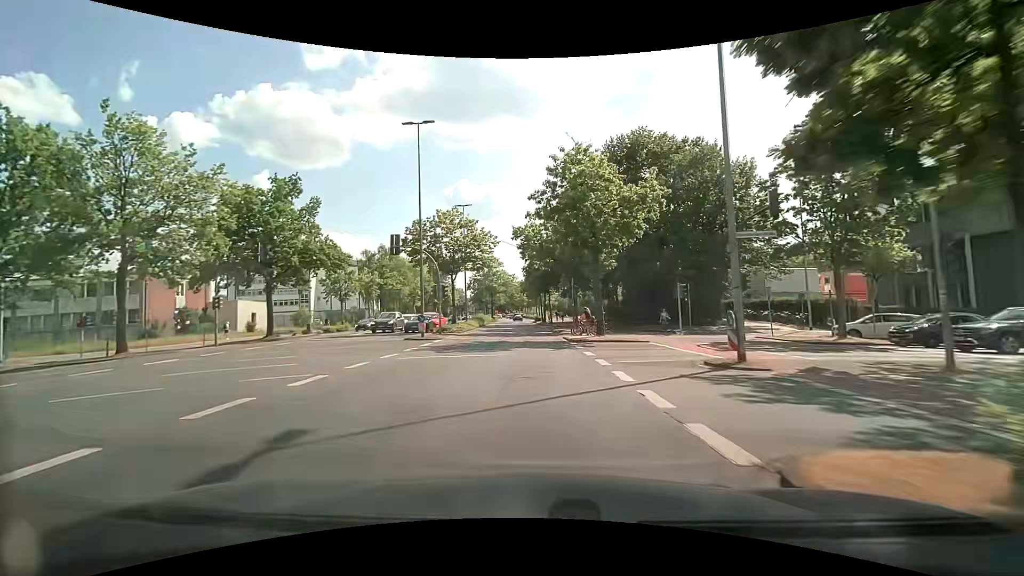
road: primary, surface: asphalt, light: Day
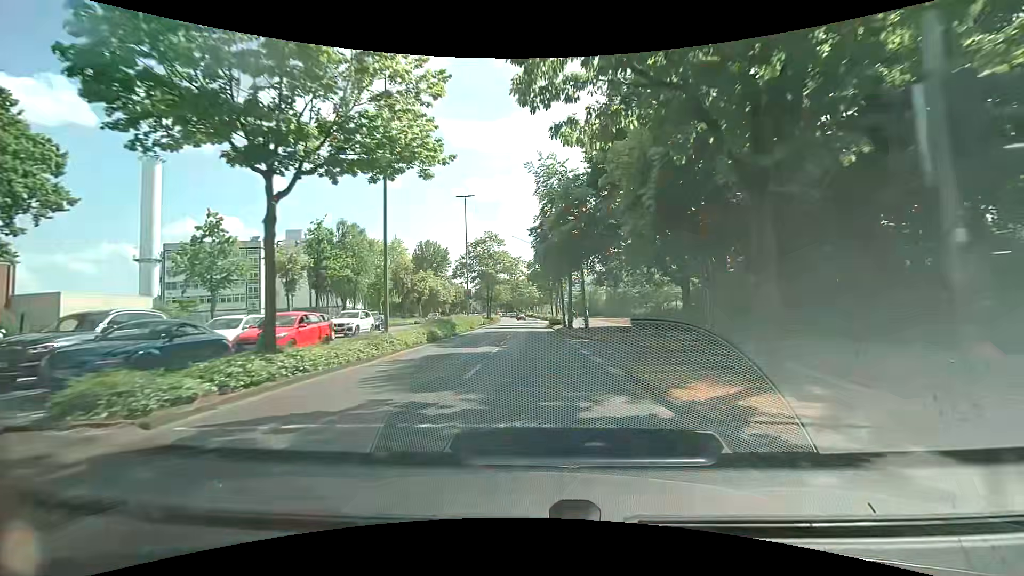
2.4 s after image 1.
(-0.4, +29.2) m; -1°
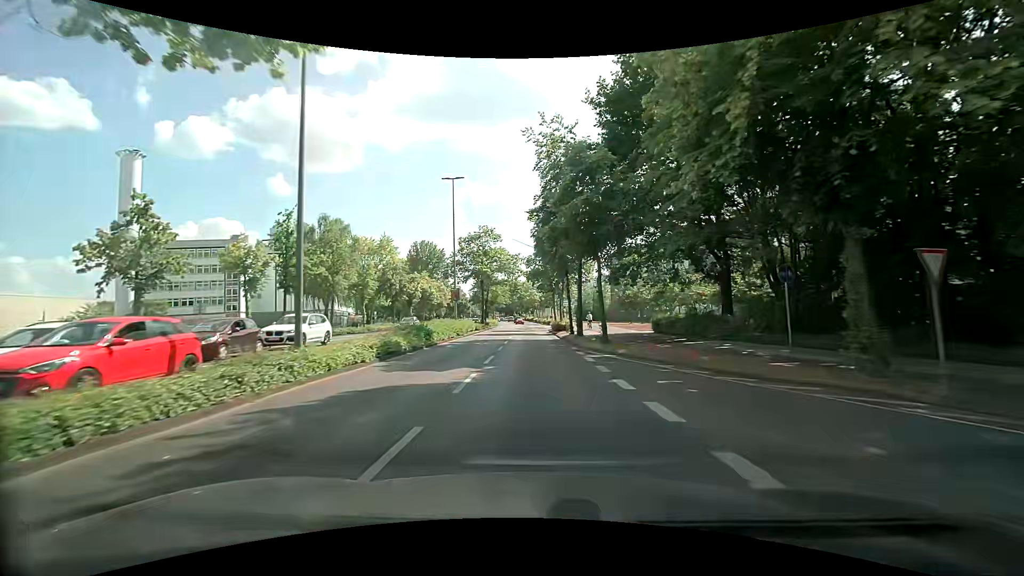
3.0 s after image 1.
(0.0, +7.3) m; -1°
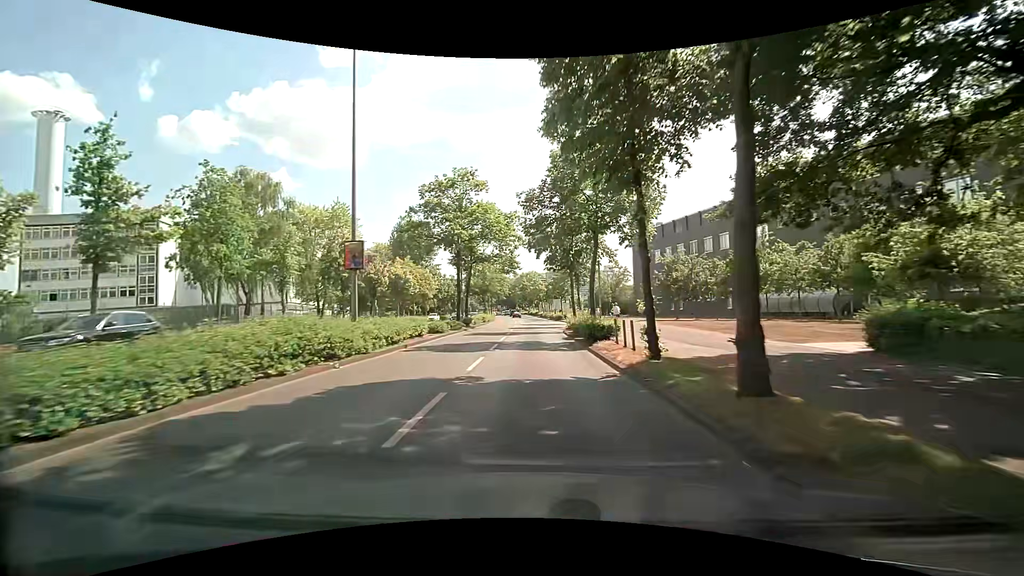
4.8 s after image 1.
(+0.1, +21.9) m; 0°
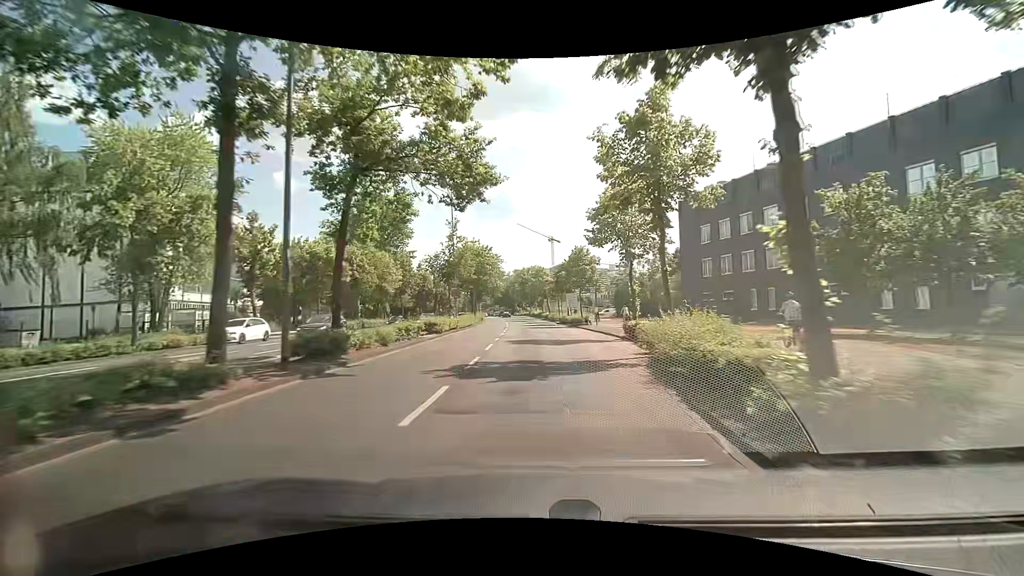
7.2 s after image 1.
(+0.1, +29.4) m; 0°
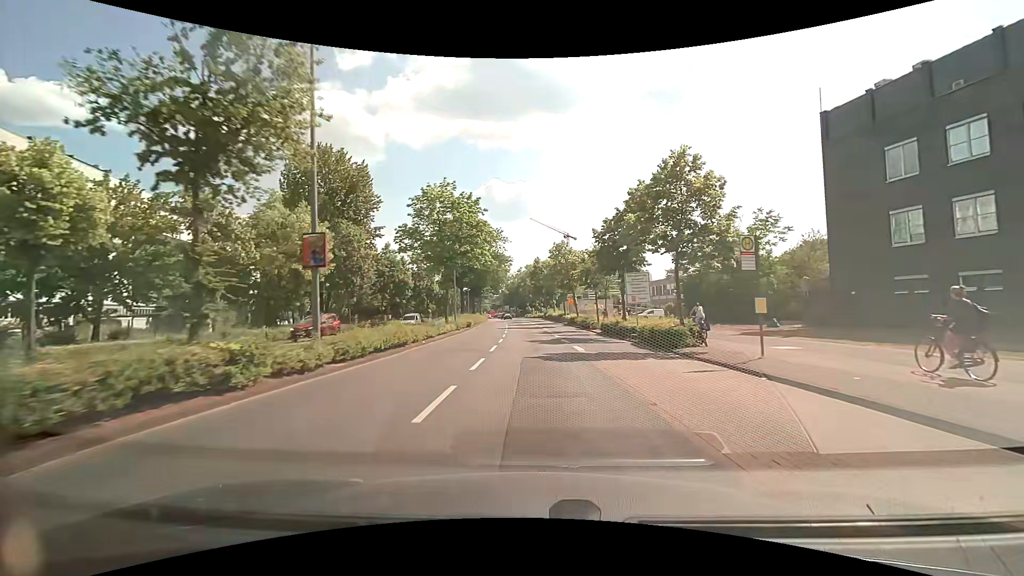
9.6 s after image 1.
(-0.5, +29.4) m; -1°
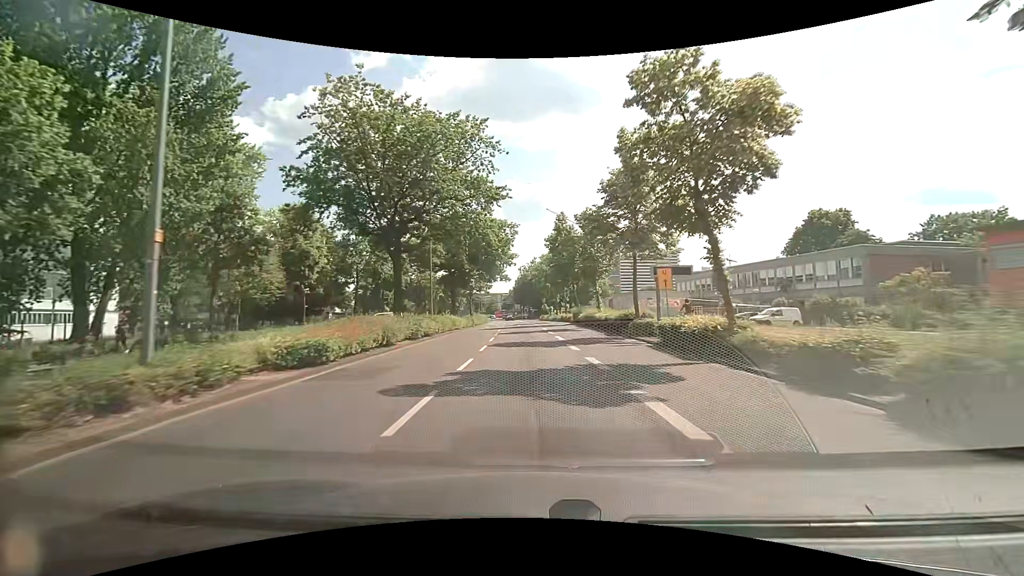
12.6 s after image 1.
(-0.8, +37.3) m; -2°
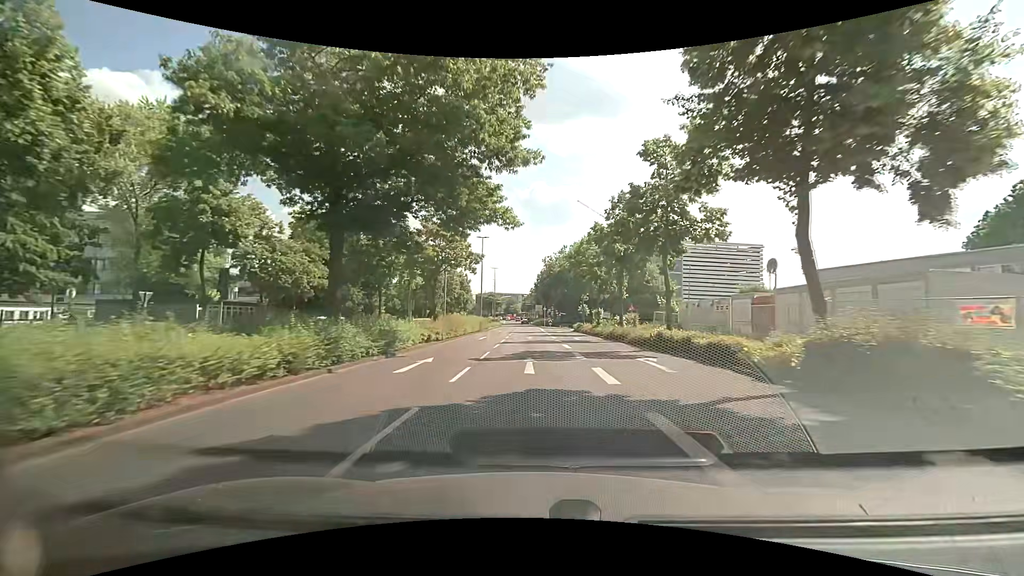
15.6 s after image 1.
(-0.9, +37.4) m; -3°
(0, +10) (0, +20) (0, +30) (0, +40) (0, +50) (0, +60) (0, +70) (-1, +80) (-1, +90) (-1, +100) m
